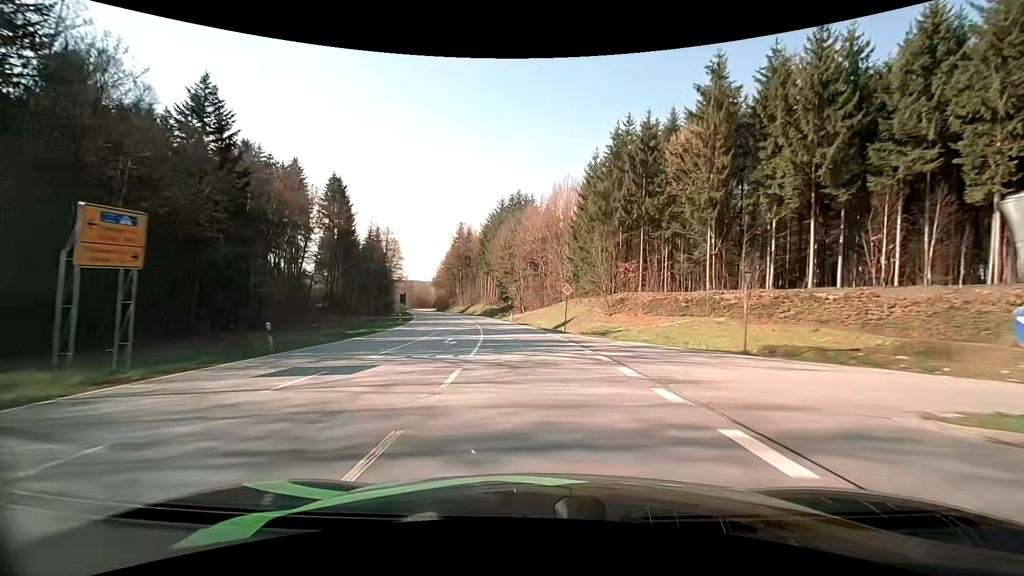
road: secondary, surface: asphalt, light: Day
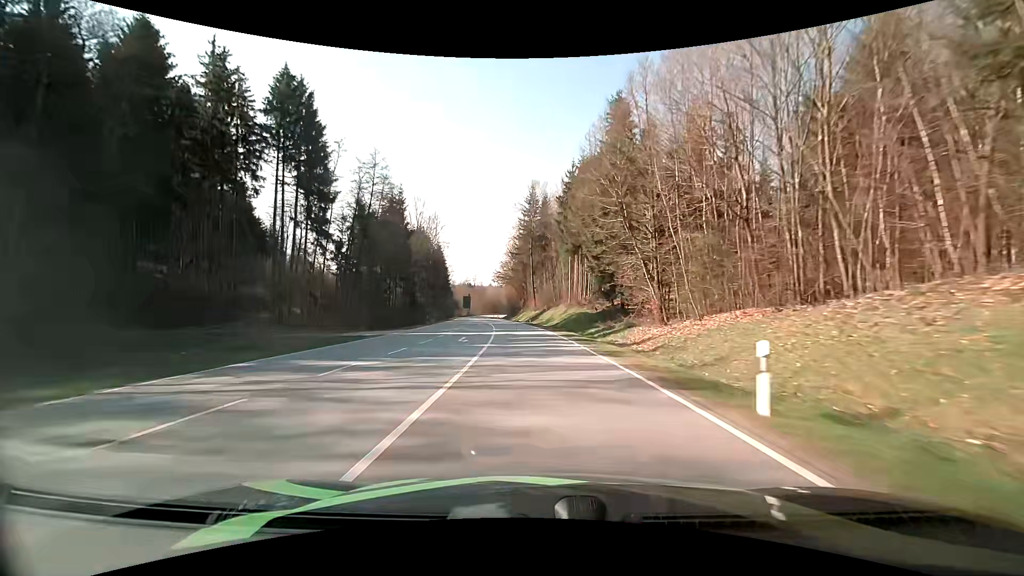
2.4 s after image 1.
(-5.0, +51.9) m; -10°
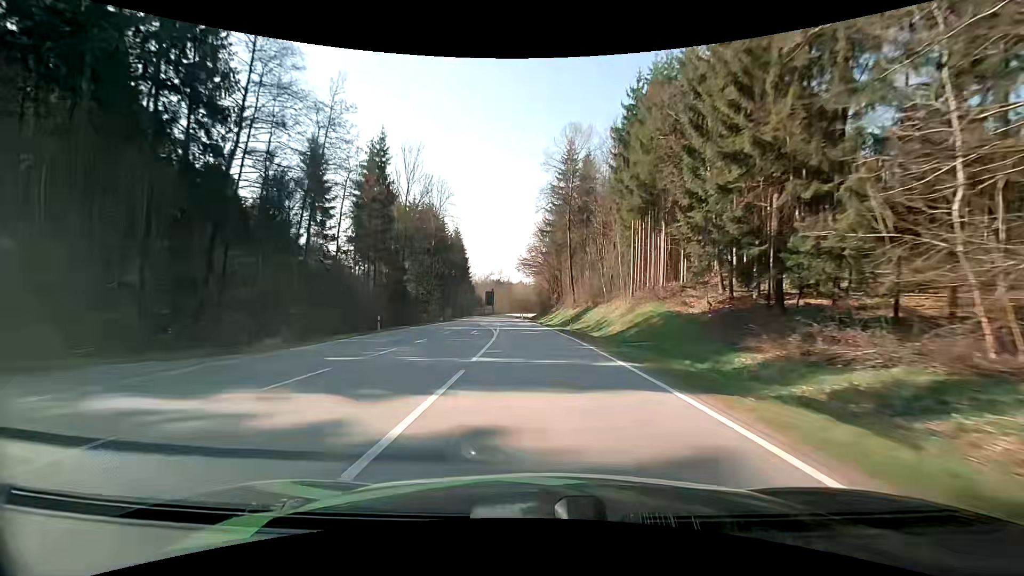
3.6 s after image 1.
(-1.0, +27.0) m; -4°
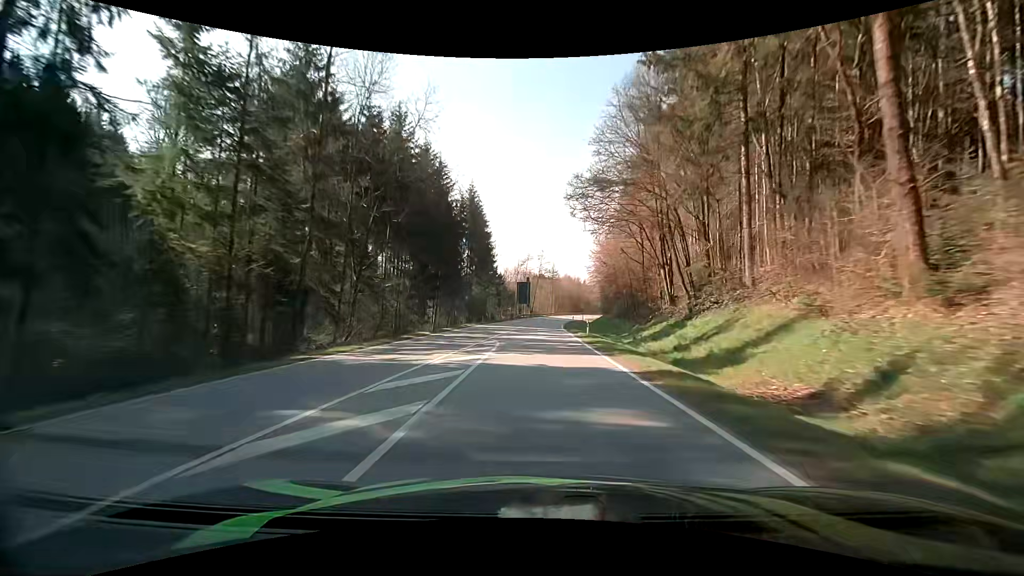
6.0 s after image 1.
(-2.8, +53.0) m; -6°
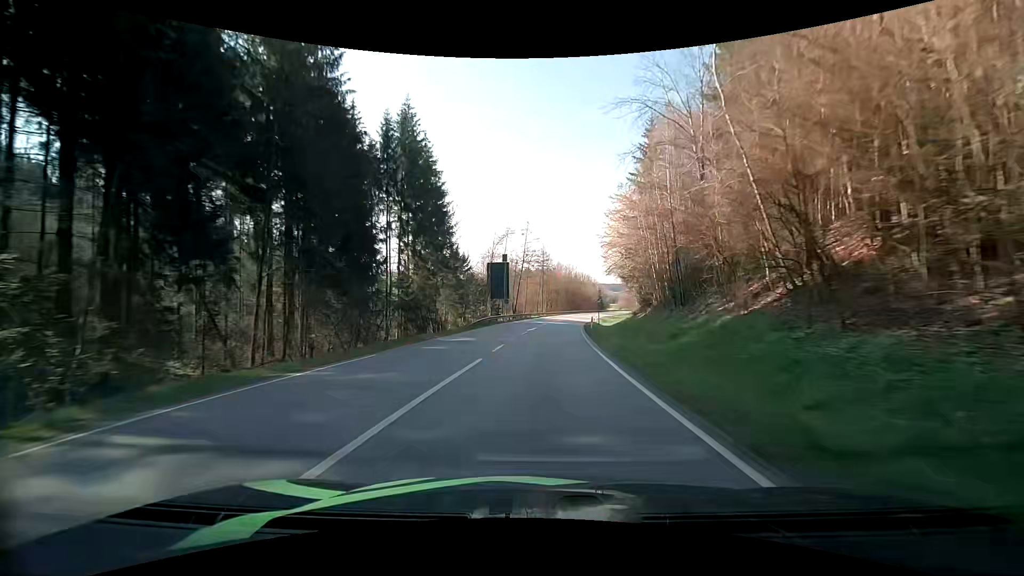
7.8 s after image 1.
(+0.2, +39.1) m; +1°
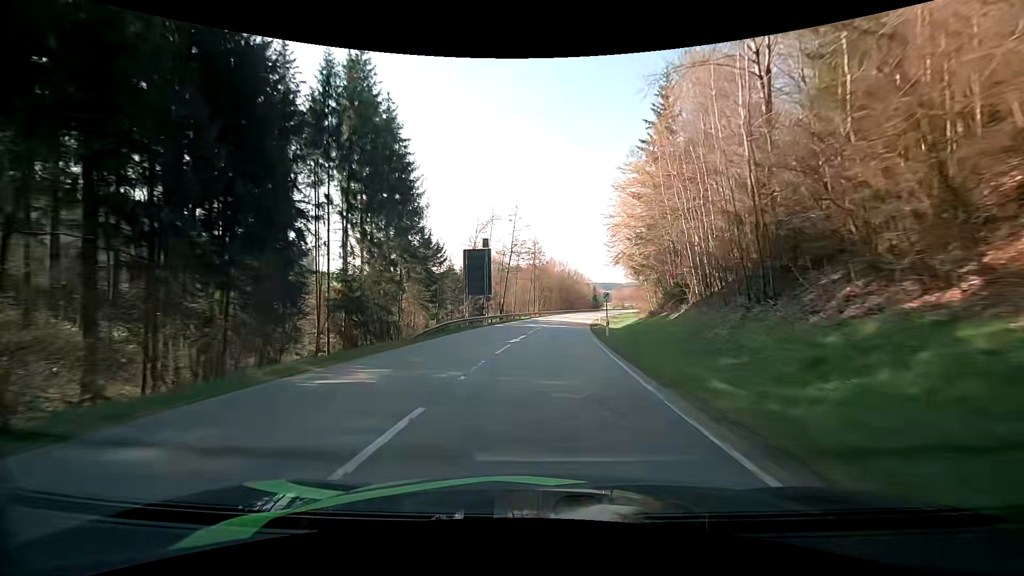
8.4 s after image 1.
(+0.2, +12.9) m; +1°
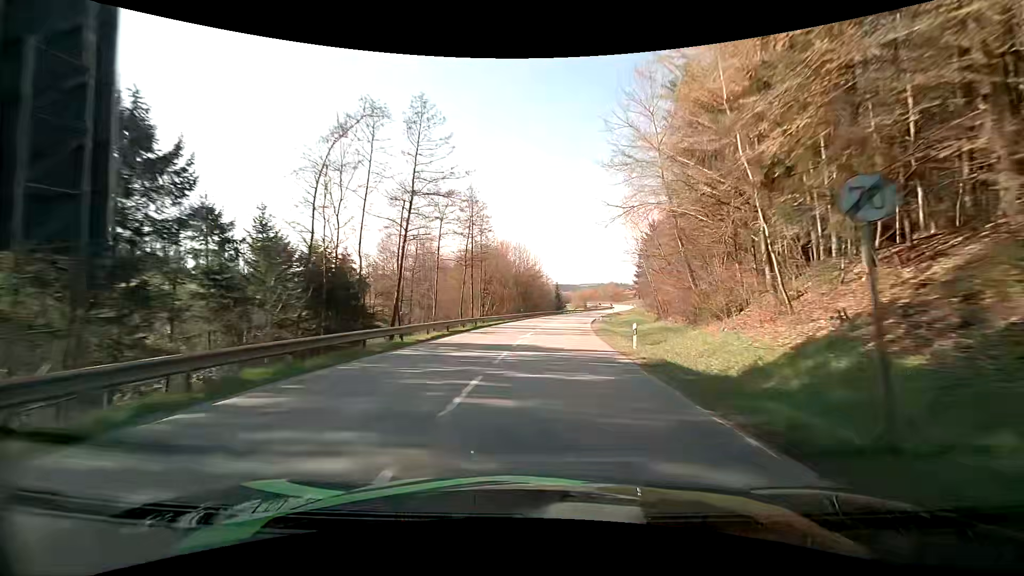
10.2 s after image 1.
(+1.2, +38.4) m; +4°
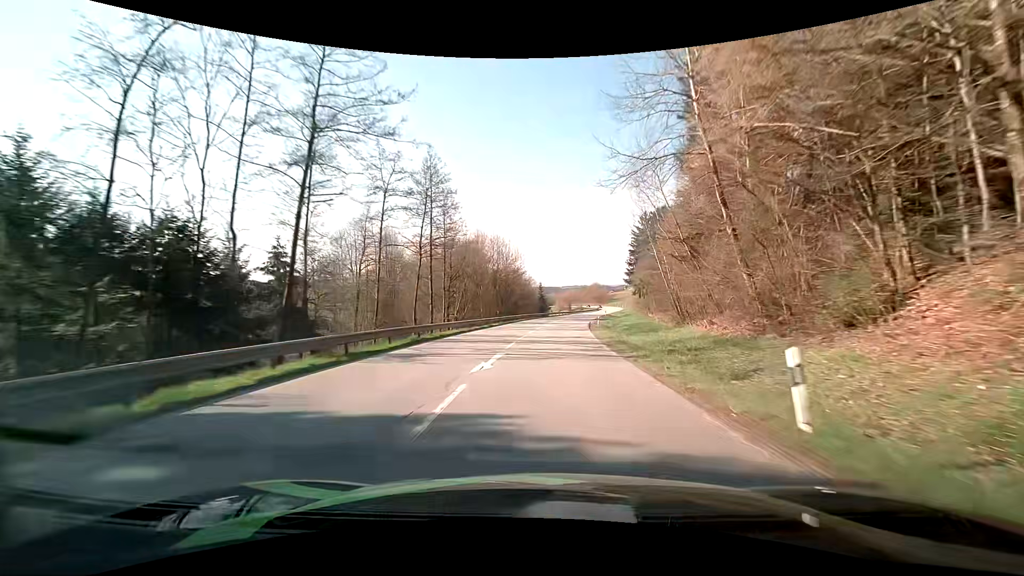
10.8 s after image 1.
(+0.3, +13.0) m; +2°
(0, +10) (+1, +20) (+1, +30) (+2, +40) (+3, +50) (+4, +60) (+6, +70) (+8, +80) (+10, +89) (+12, +99) m
